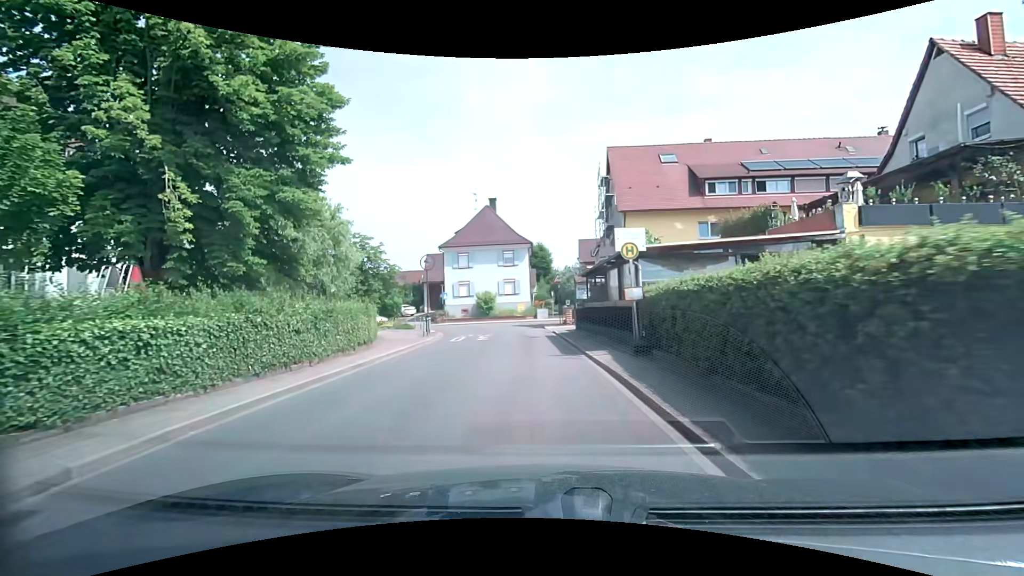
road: tertiary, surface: asphalt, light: Day
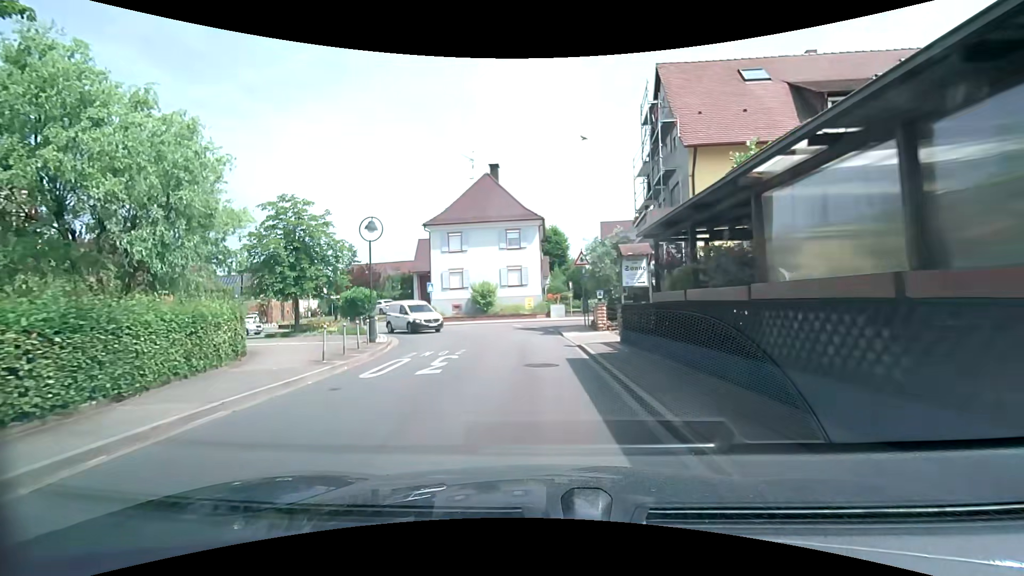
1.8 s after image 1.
(-0.2, +12.5) m; -2°
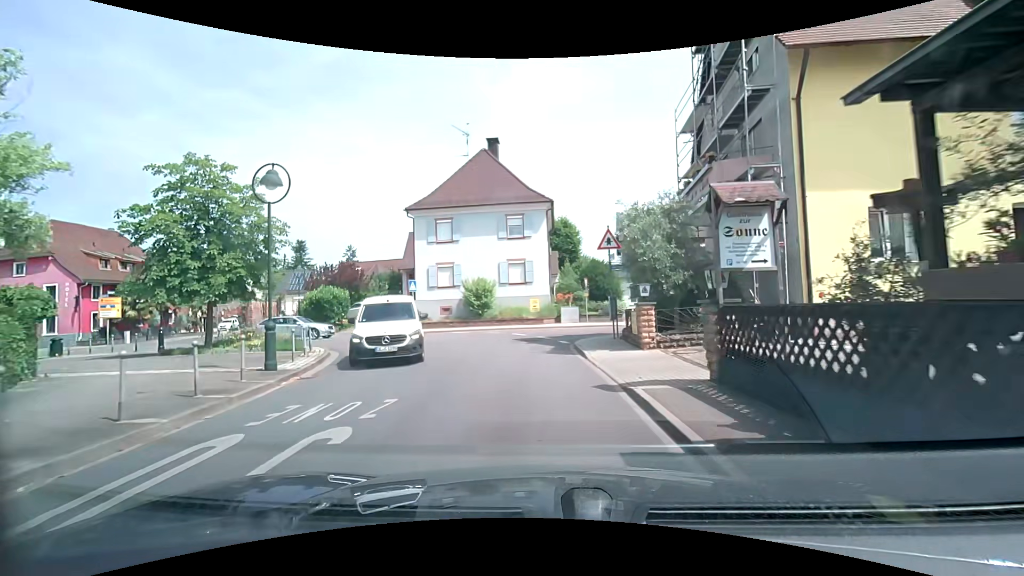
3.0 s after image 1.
(0.0, +7.7) m; 0°
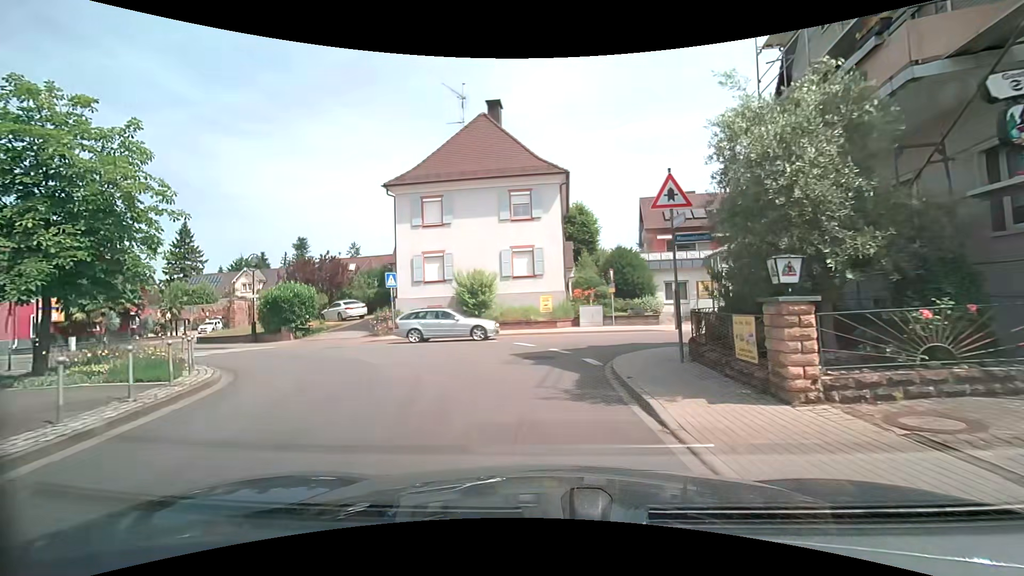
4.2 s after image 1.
(-0.1, +7.0) m; -1°
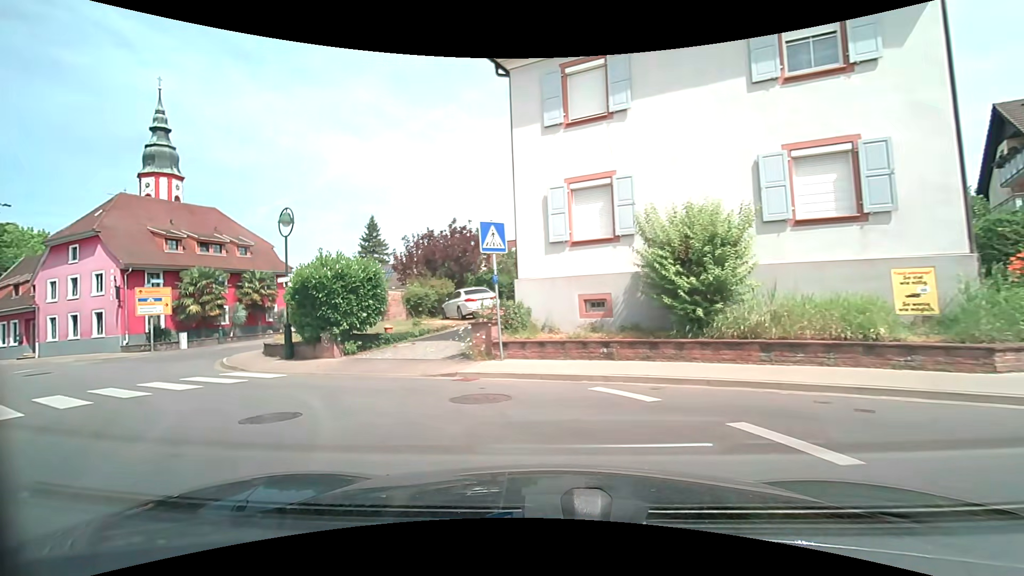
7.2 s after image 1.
(-1.8, +15.2) m; -18°
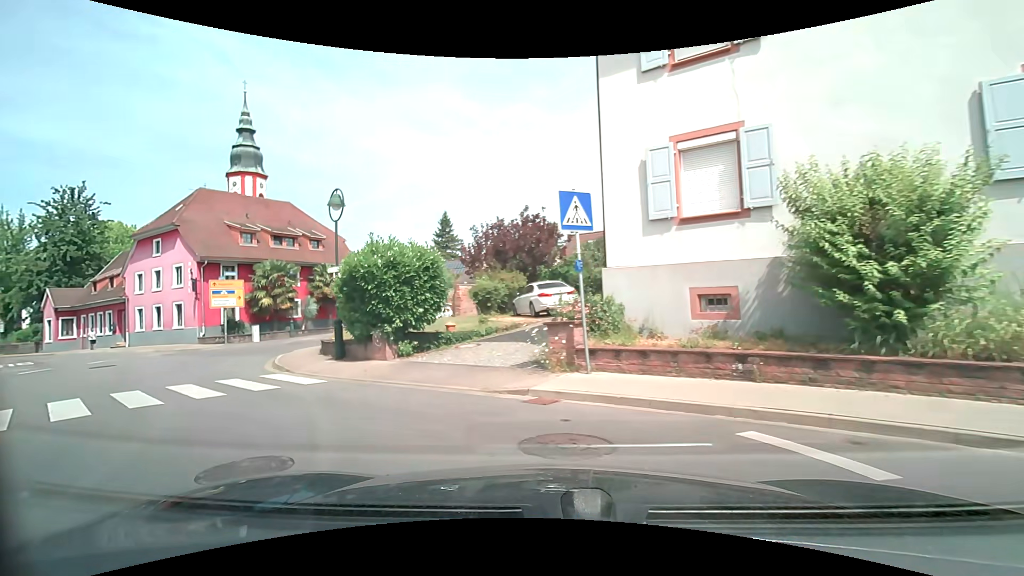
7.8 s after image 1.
(-0.3, +2.7) m; -10°
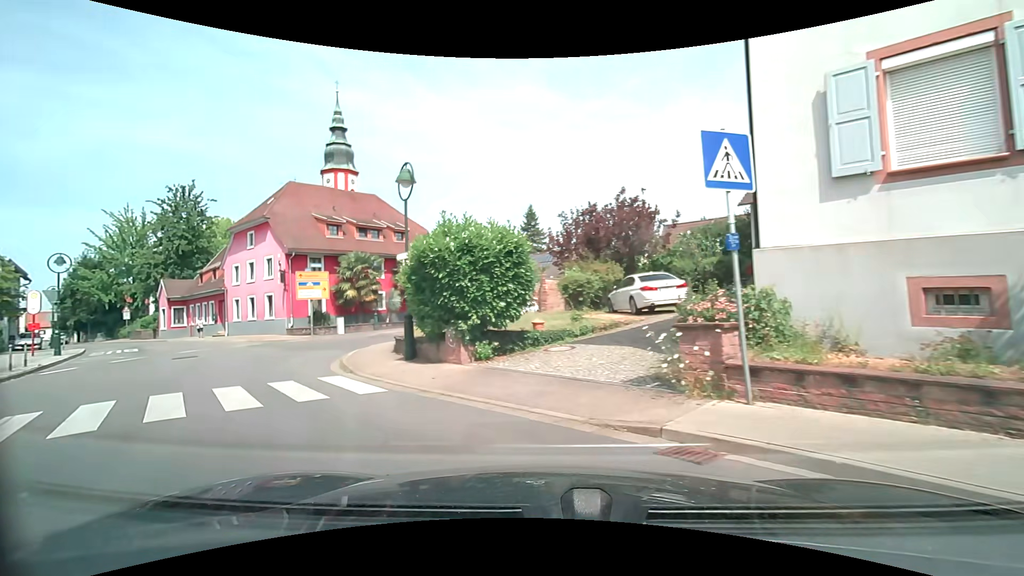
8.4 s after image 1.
(-0.2, +2.6) m; -10°
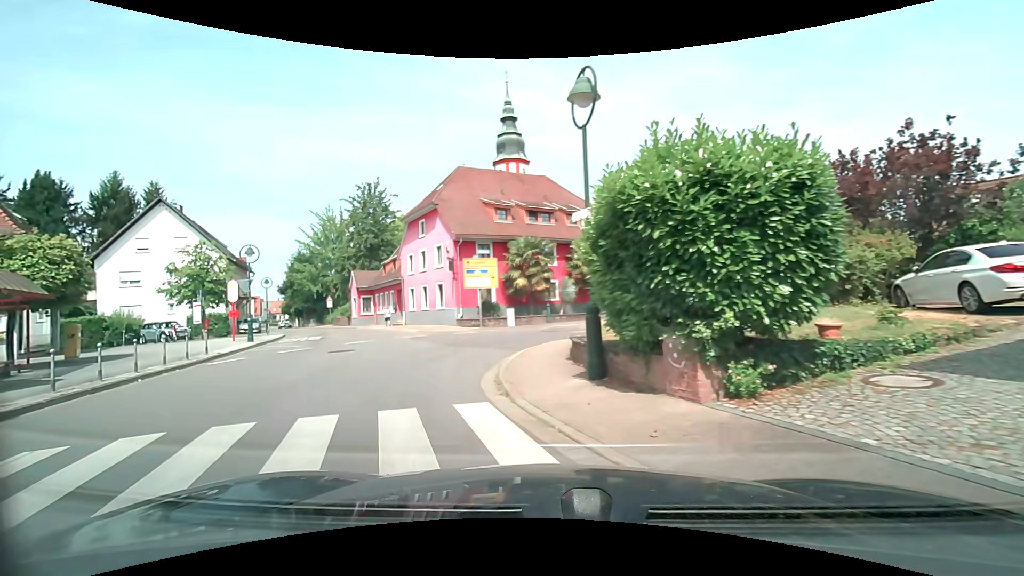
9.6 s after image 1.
(-0.7, +4.7) m; -19°
(-3, +10) (-5, +19) (-9, +28) (-14, +37) (-20, +45) (-26, +53) (-33, +61) (-39, +69) (-45, +77) (-51, +85) m
